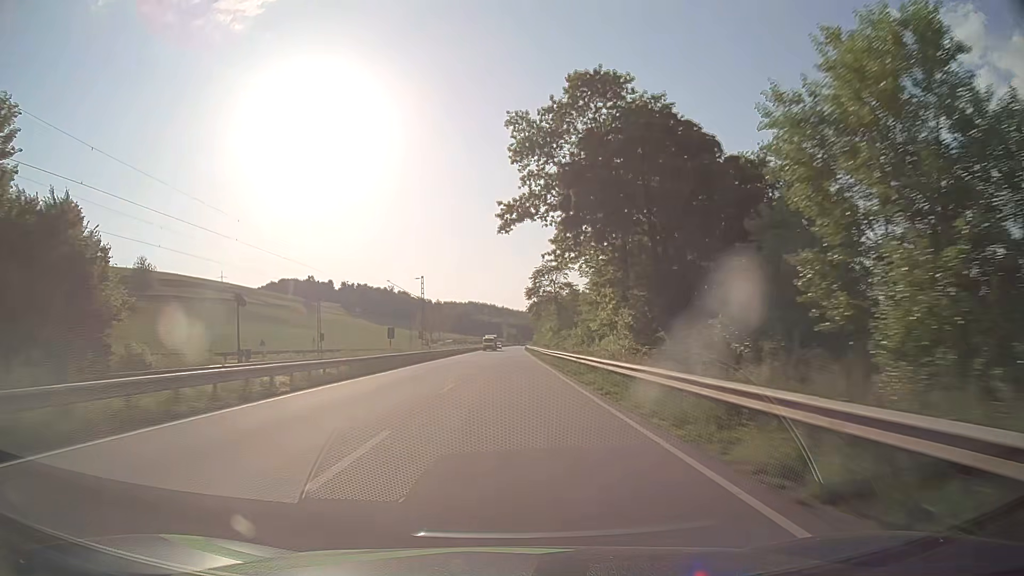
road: primary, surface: asphalt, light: Day
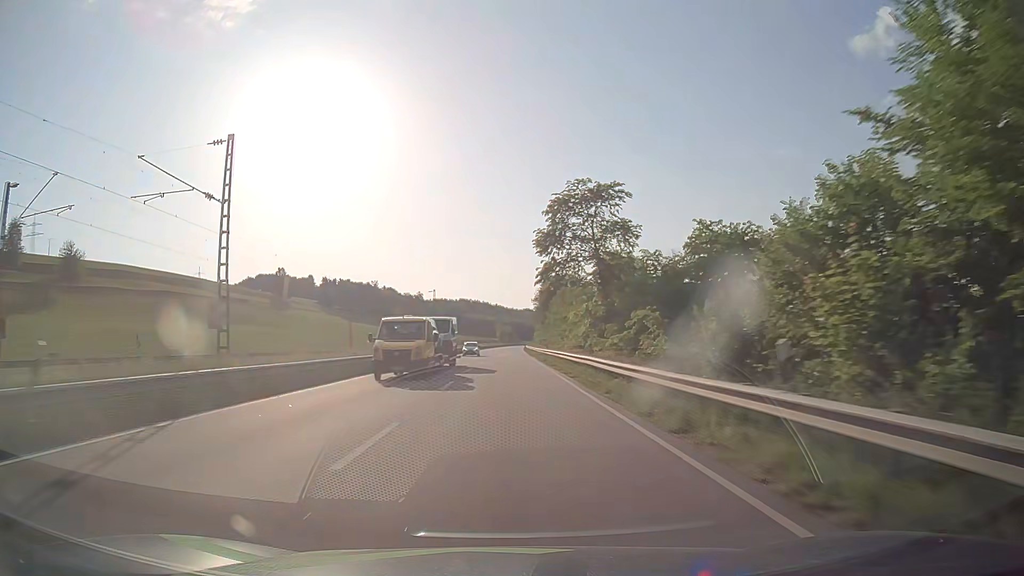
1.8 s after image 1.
(+0.3, +47.4) m; 0°
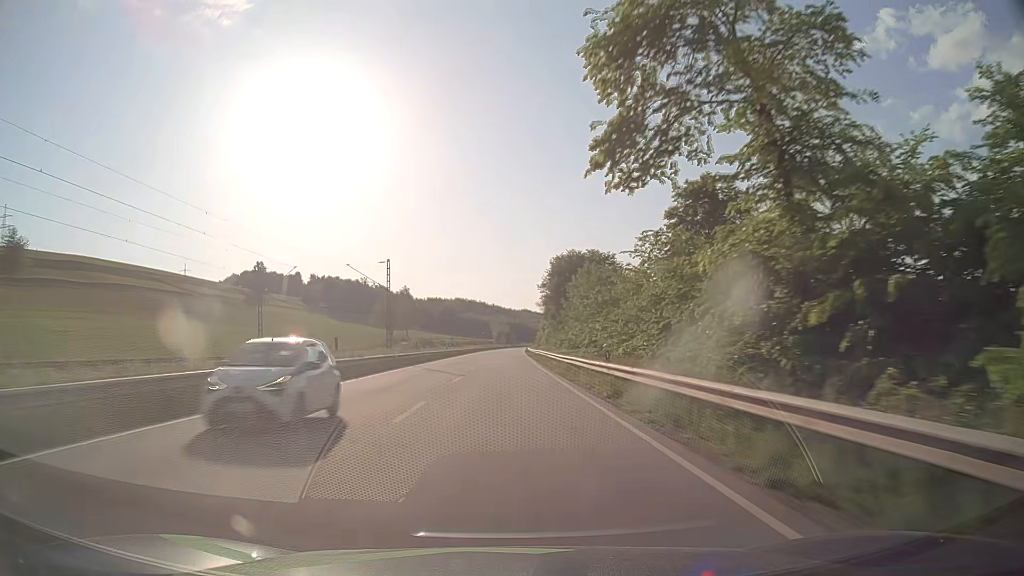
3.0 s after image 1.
(+0.1, +31.6) m; 0°
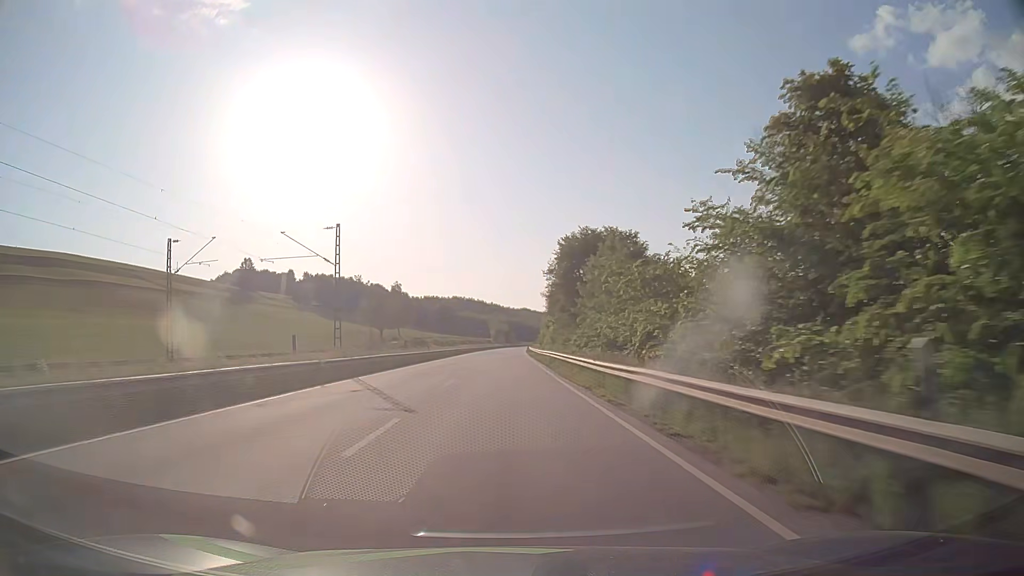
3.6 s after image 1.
(0.0, +15.8) m; 0°
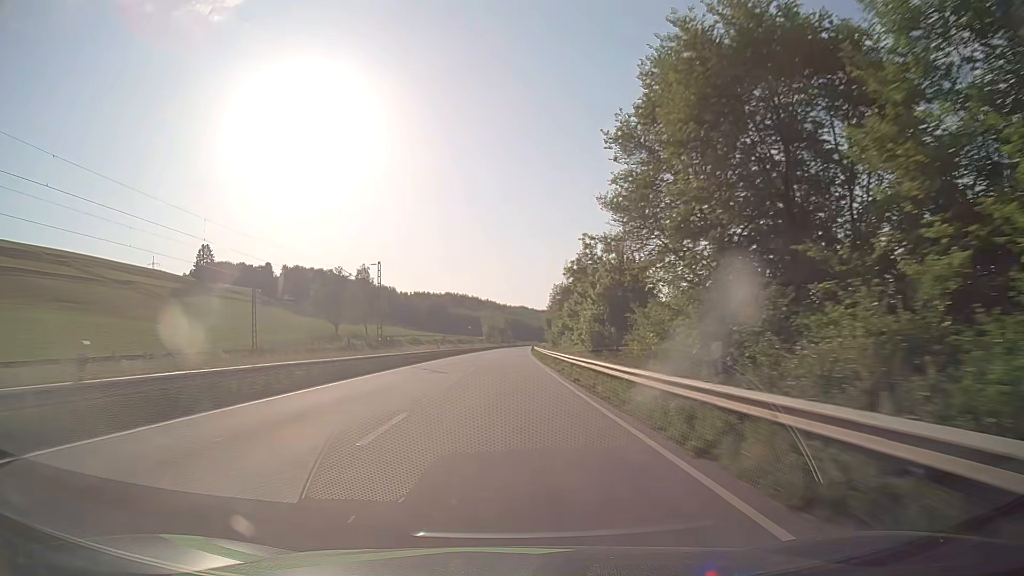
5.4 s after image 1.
(+0.1, +47.4) m; 0°
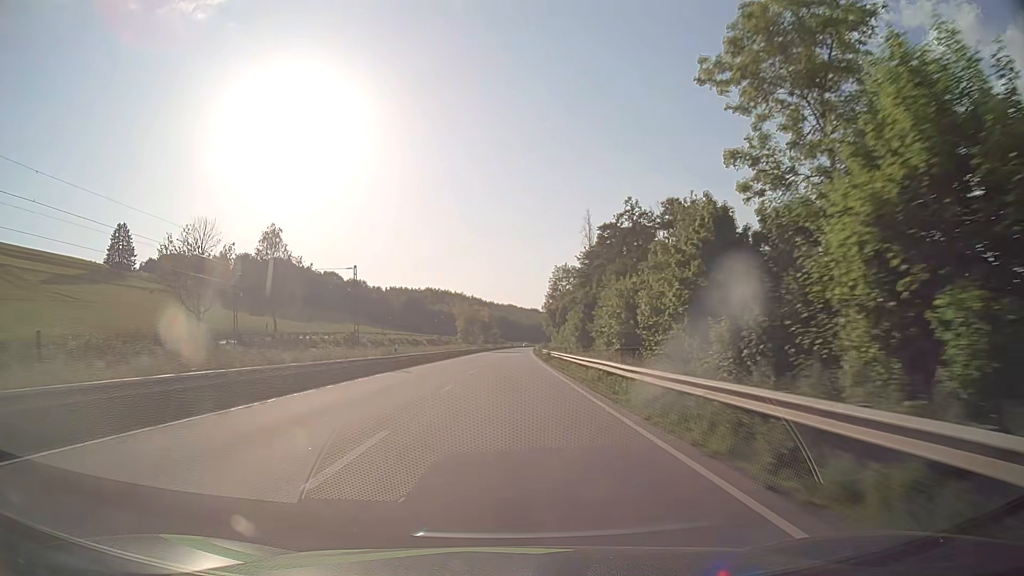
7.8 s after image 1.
(+0.3, +63.2) m; +1°
(0, +10) (0, +20) (0, +30) (0, +40) (0, +50) (+1, +60) (+1, +70) (+1, +80) (+1, +90) (+2, +100) m
